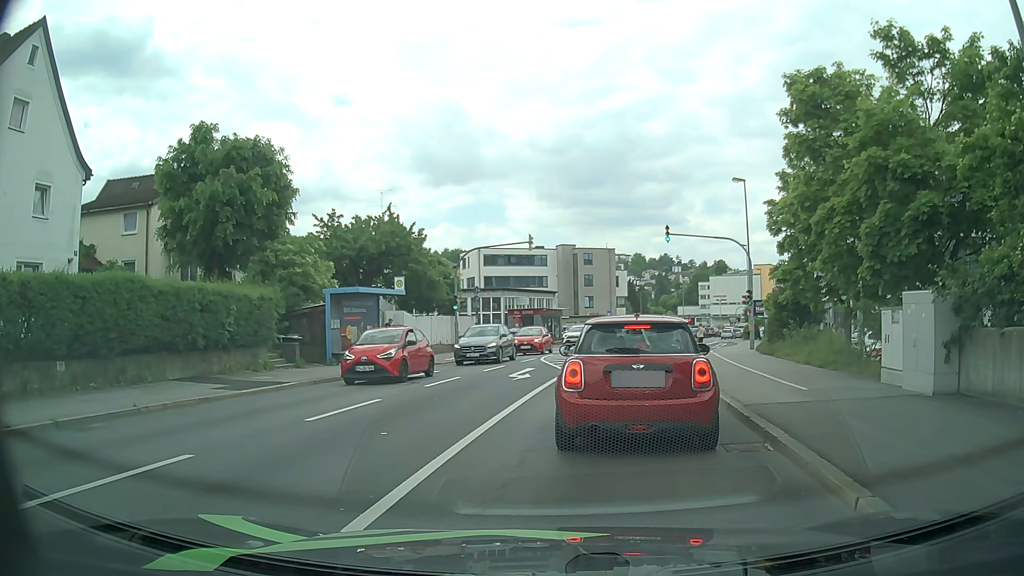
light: Day
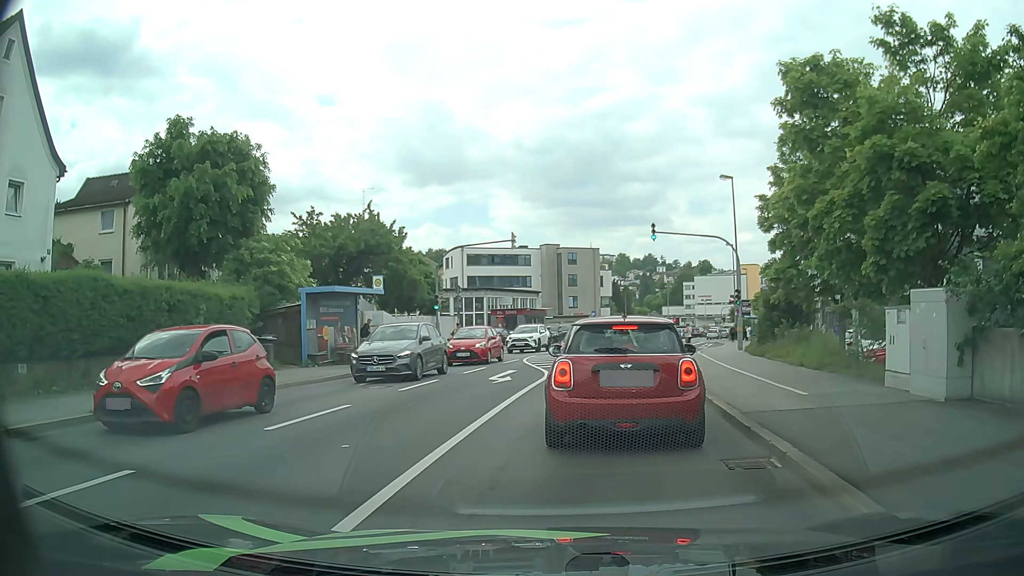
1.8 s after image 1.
(0.0, +0.9) m; 0°
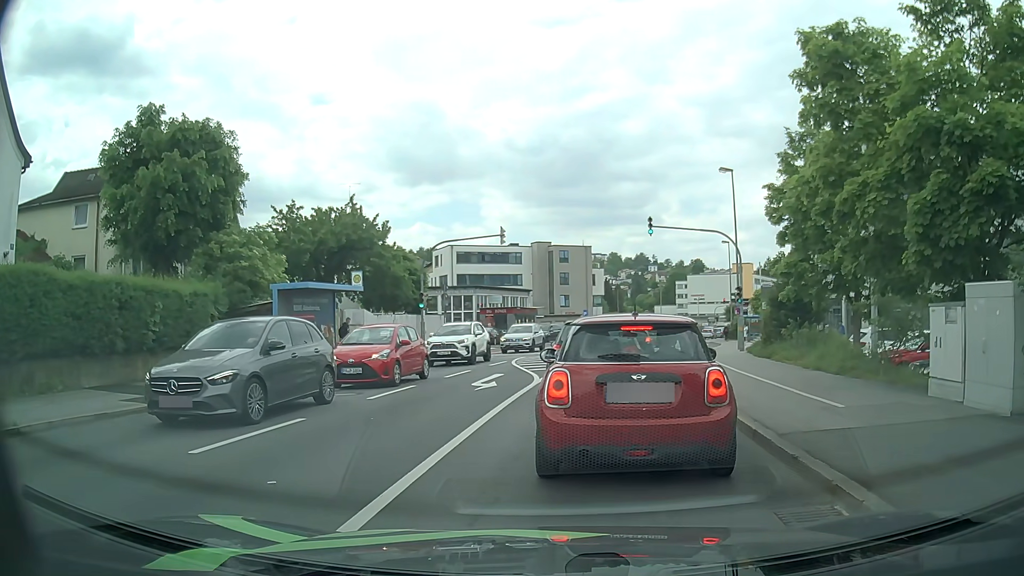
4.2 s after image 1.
(0.0, +1.9) m; 0°
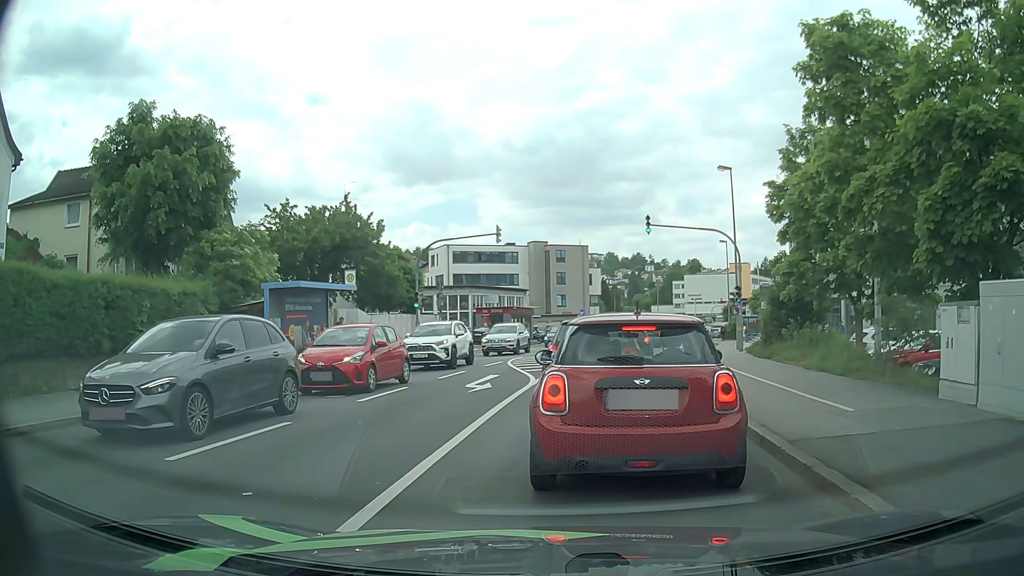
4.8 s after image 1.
(0.0, +0.4) m; 0°
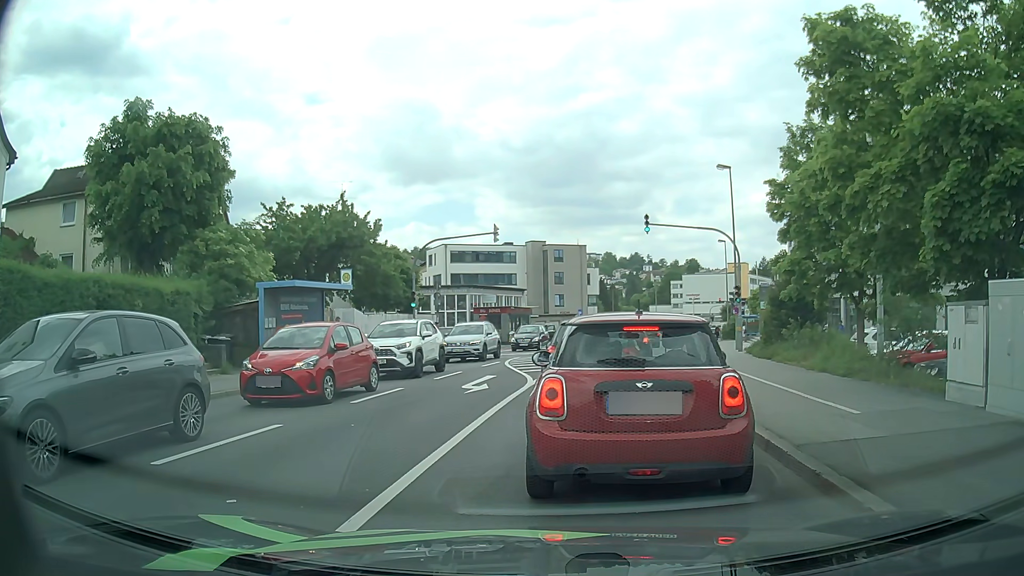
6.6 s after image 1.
(0.0, +0.3) m; 0°
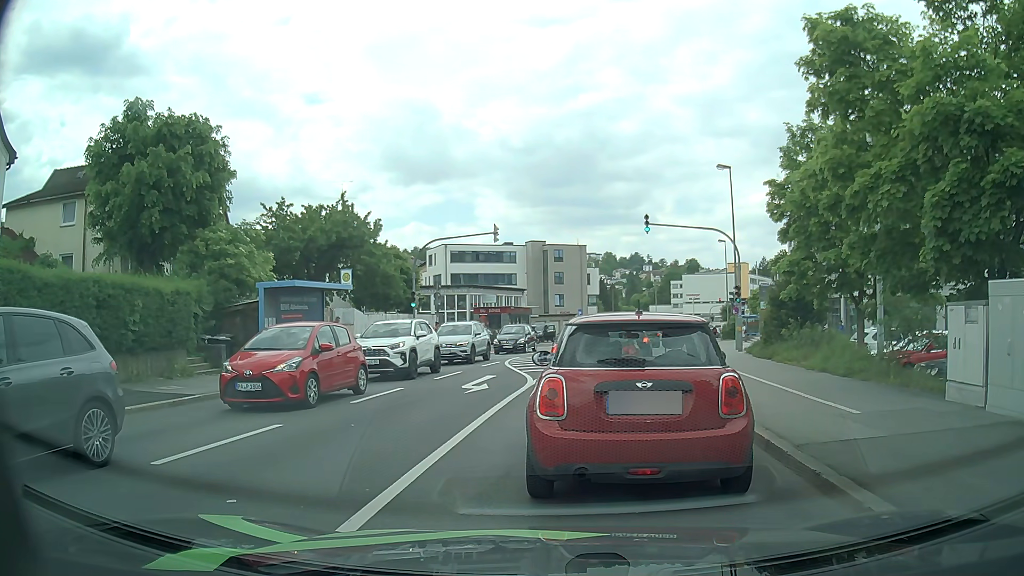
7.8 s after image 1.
(0.0, 0.0) m; 0°
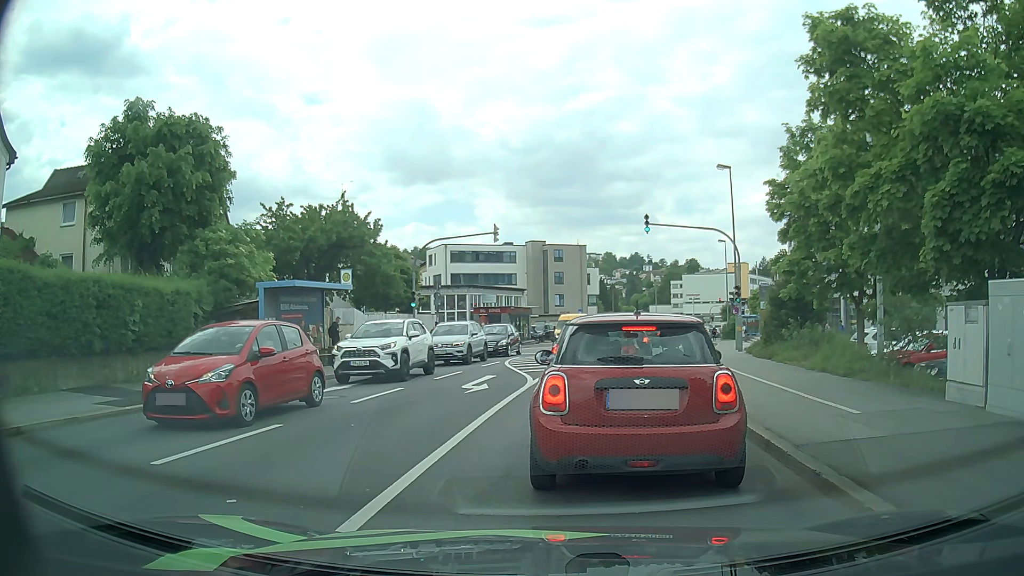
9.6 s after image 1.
(0.0, 0.0) m; 0°
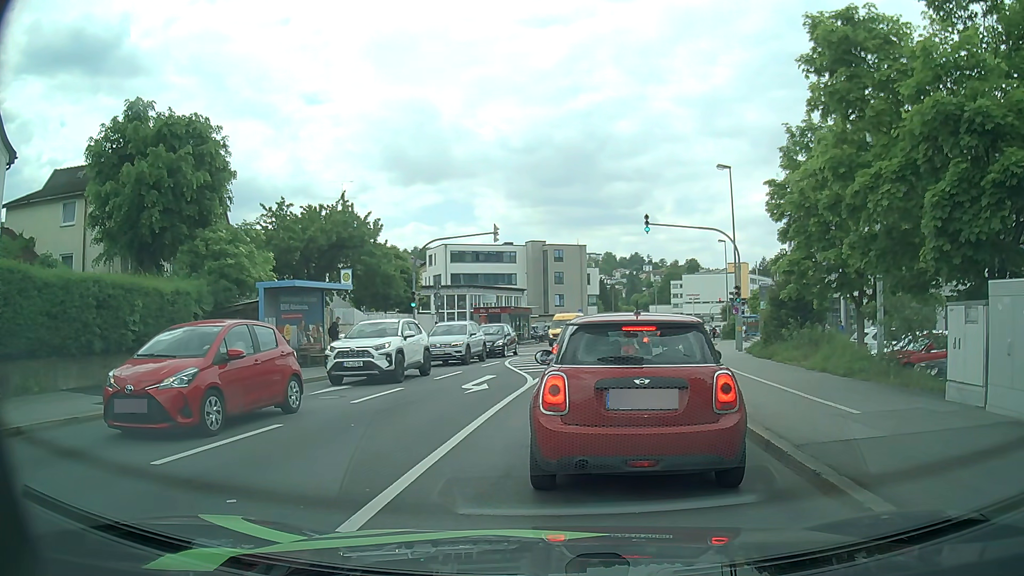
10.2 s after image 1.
(0.0, 0.0) m; 0°
